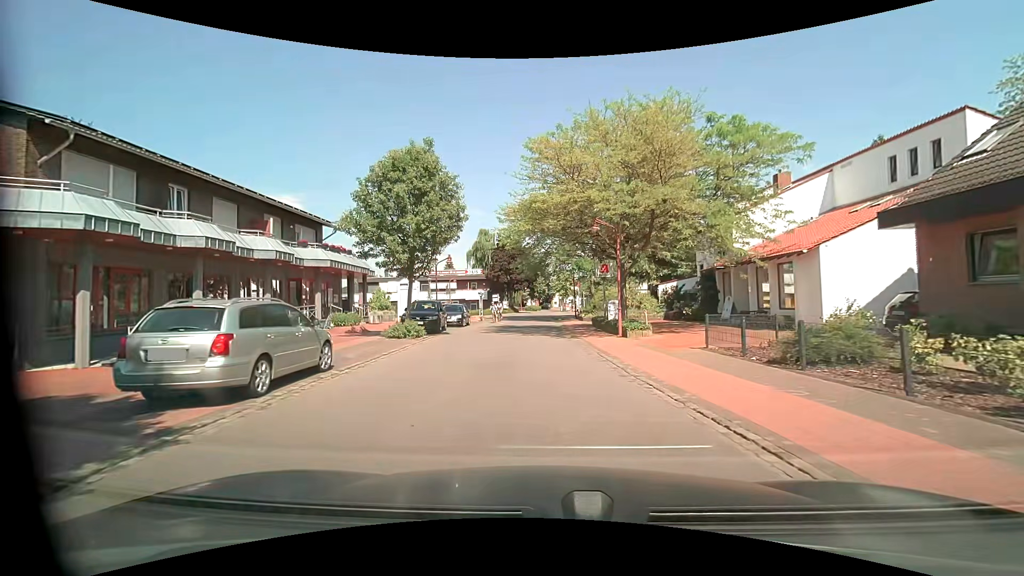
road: residential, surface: asphalt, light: Day
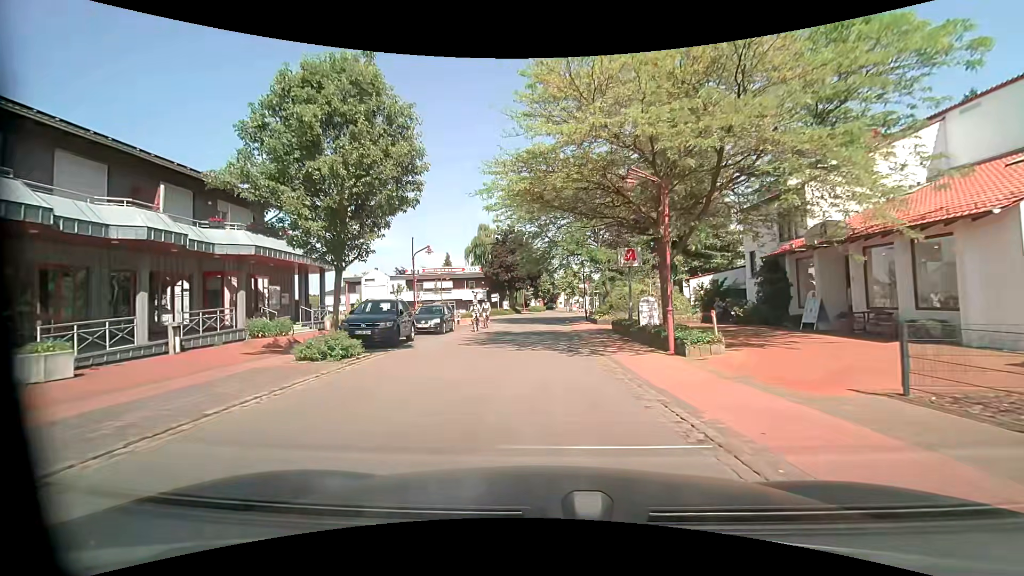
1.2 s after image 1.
(0.0, +7.7) m; 0°
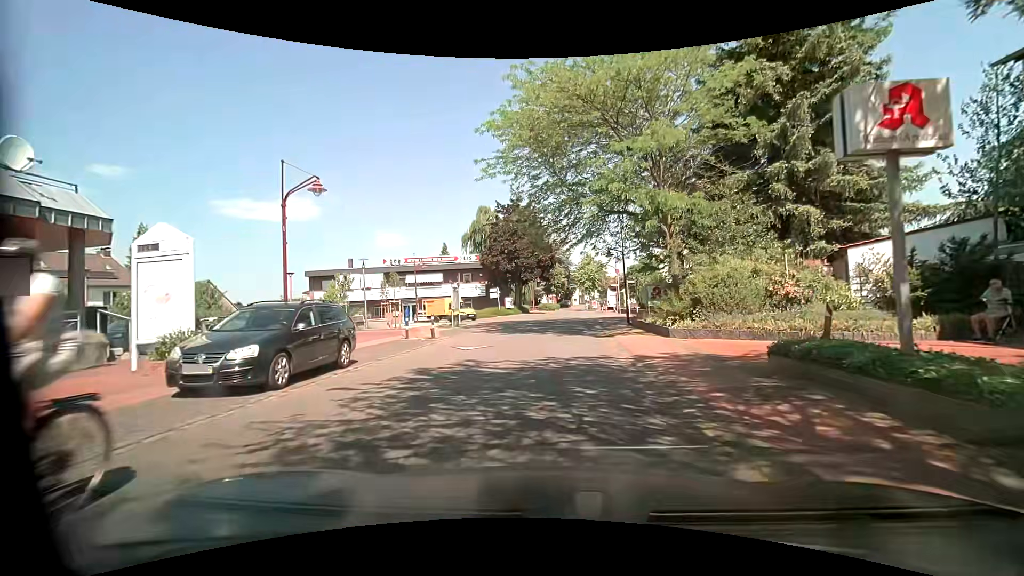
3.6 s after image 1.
(-0.2, +16.0) m; -2°
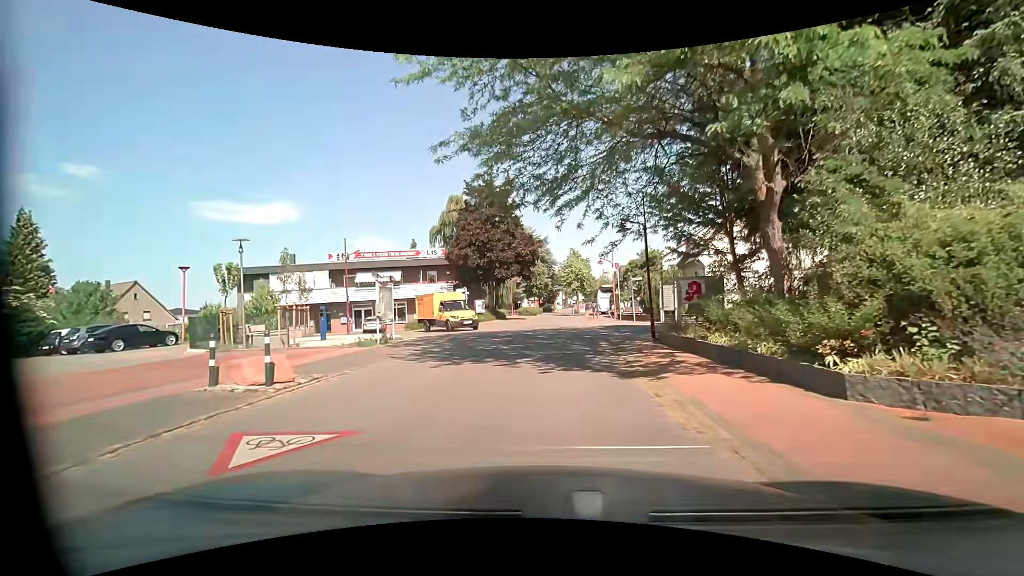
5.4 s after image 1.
(+0.1, +10.4) m; +3°
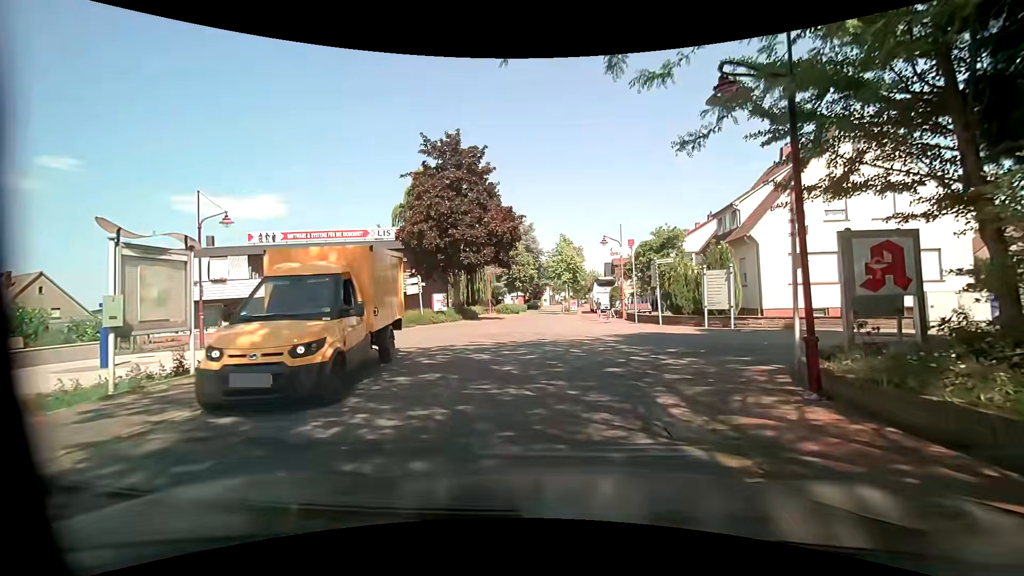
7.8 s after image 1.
(+0.2, +11.0) m; +3°
